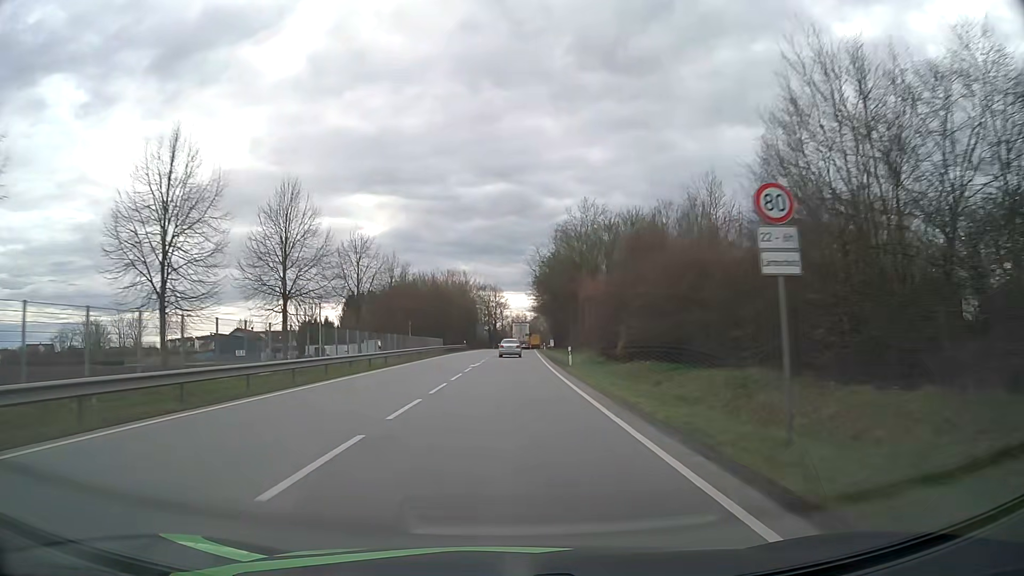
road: primary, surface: asphalt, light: Day
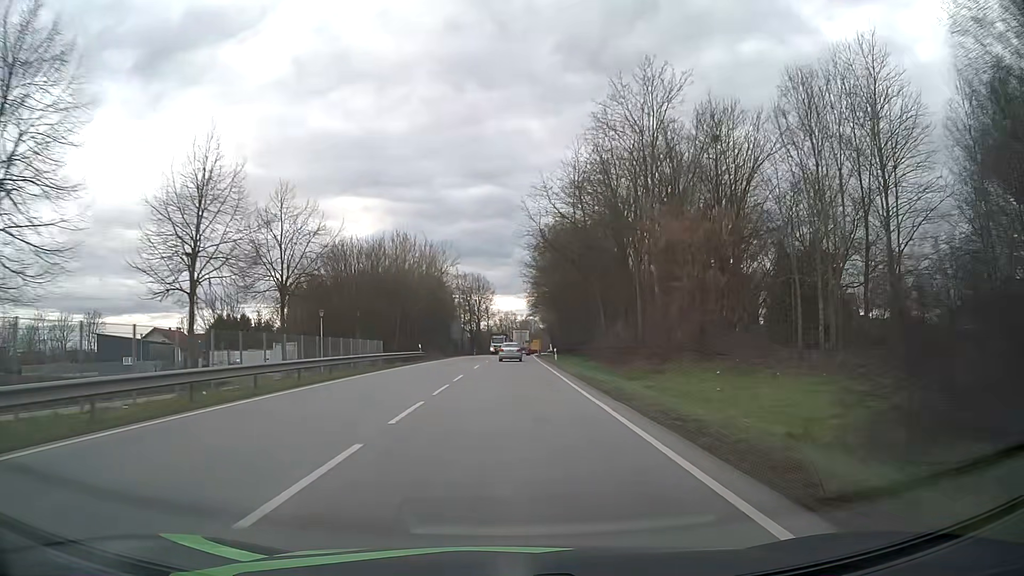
(+0.3, +35.9) m; +1°
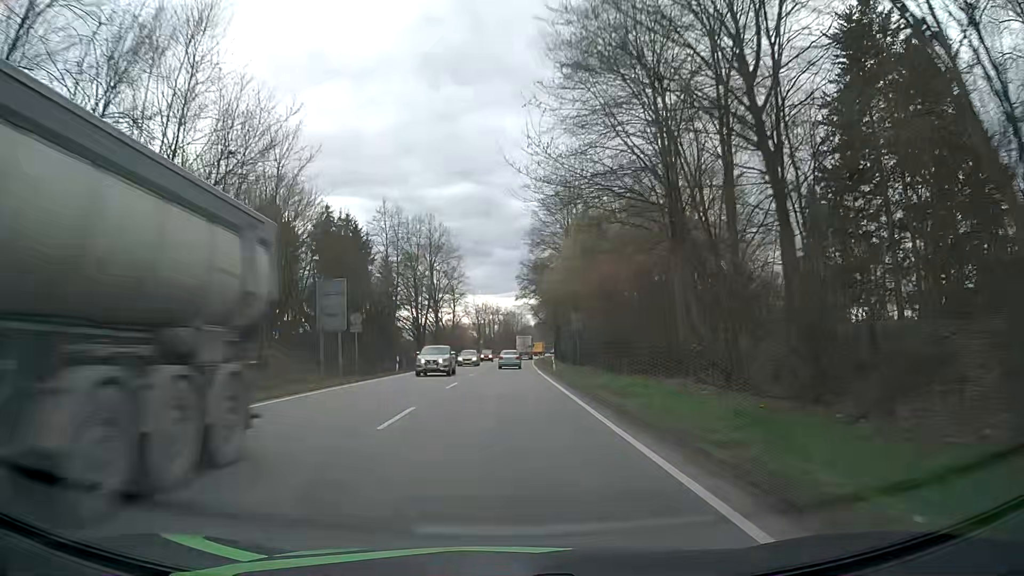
(+0.8, +60.0) m; +1°
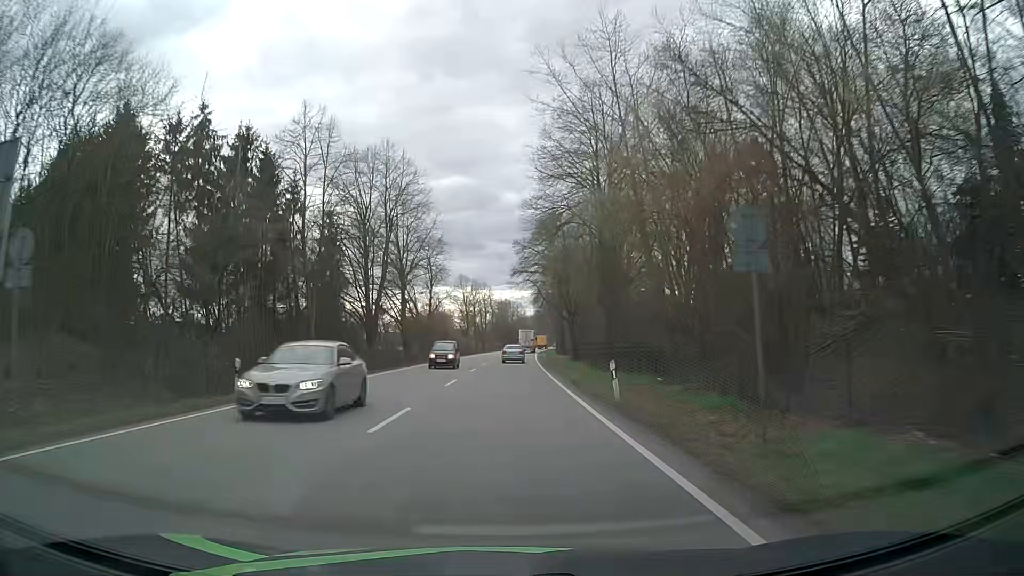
(+0.1, +24.5) m; +1°
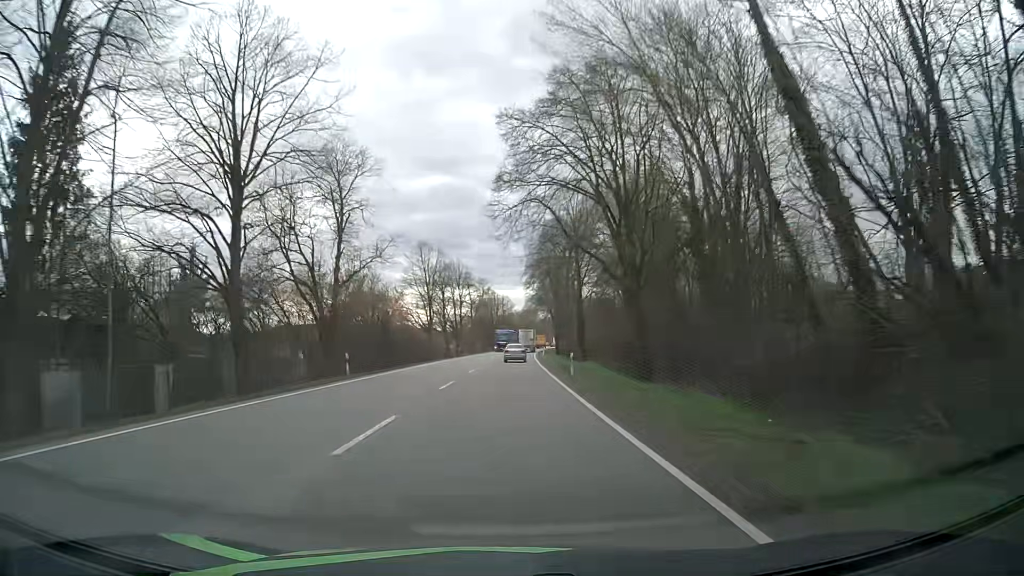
(+0.1, +37.6) m; +1°
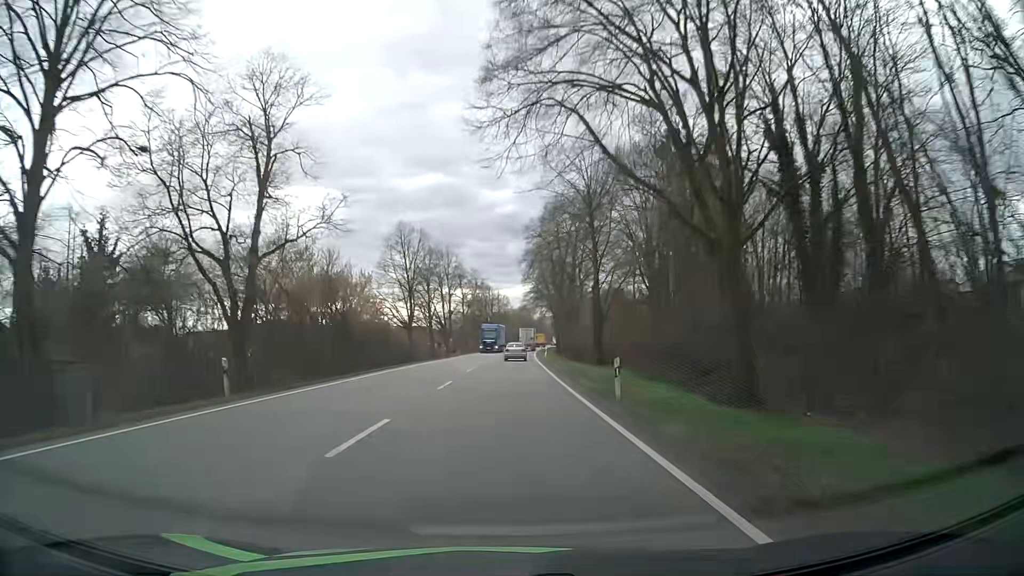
(+0.1, +12.7) m; 0°
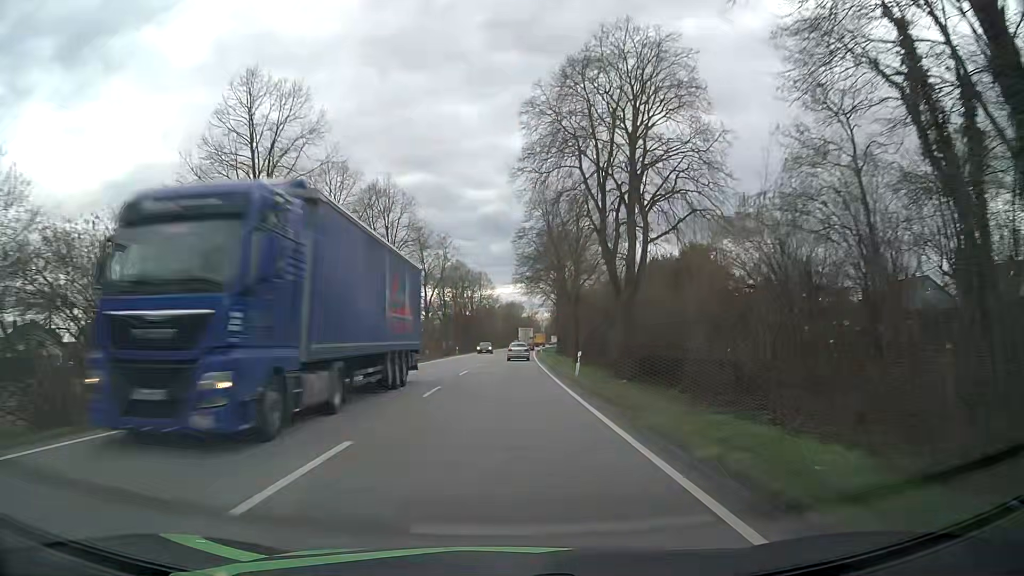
(+0.5, +38.6) m; +1°
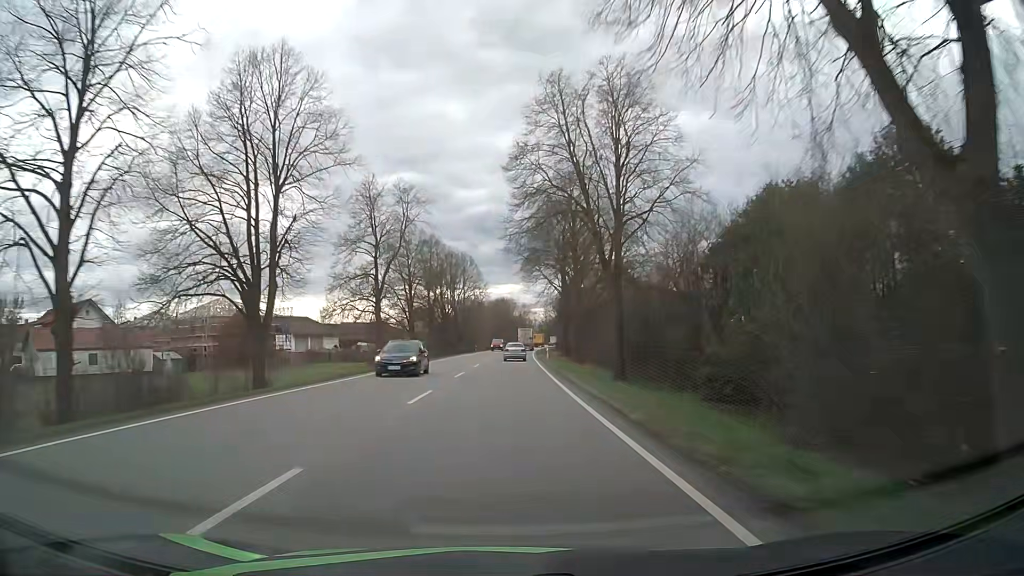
(+0.2, +25.9) m; +1°
(0, +10) (0, +20) (0, +30) (0, +40) (+1, +50) (+1, +60) (+1, +70) (+1, +80) (+2, +90) (+2, +100) m
